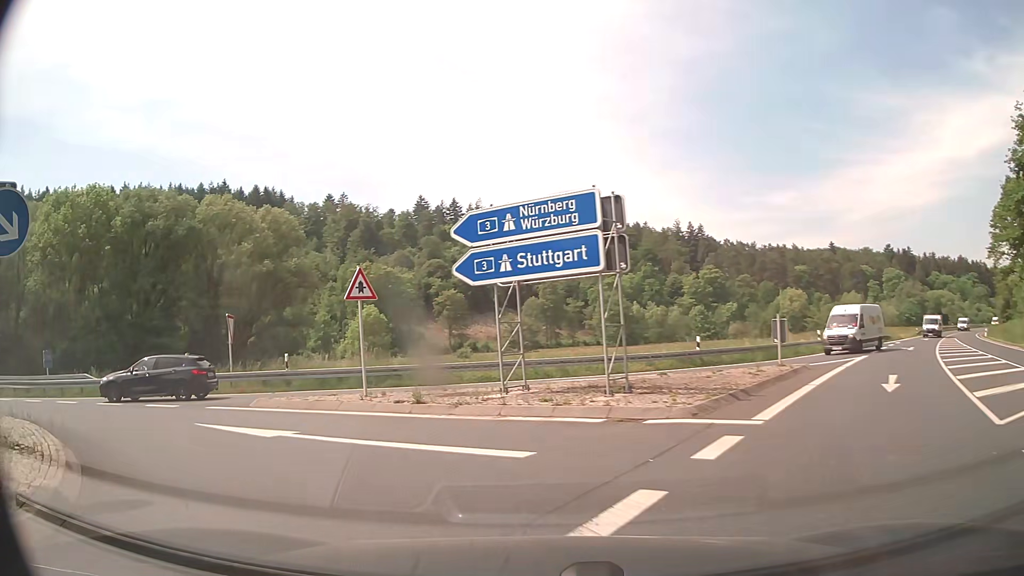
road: secondary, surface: asphalt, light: Day
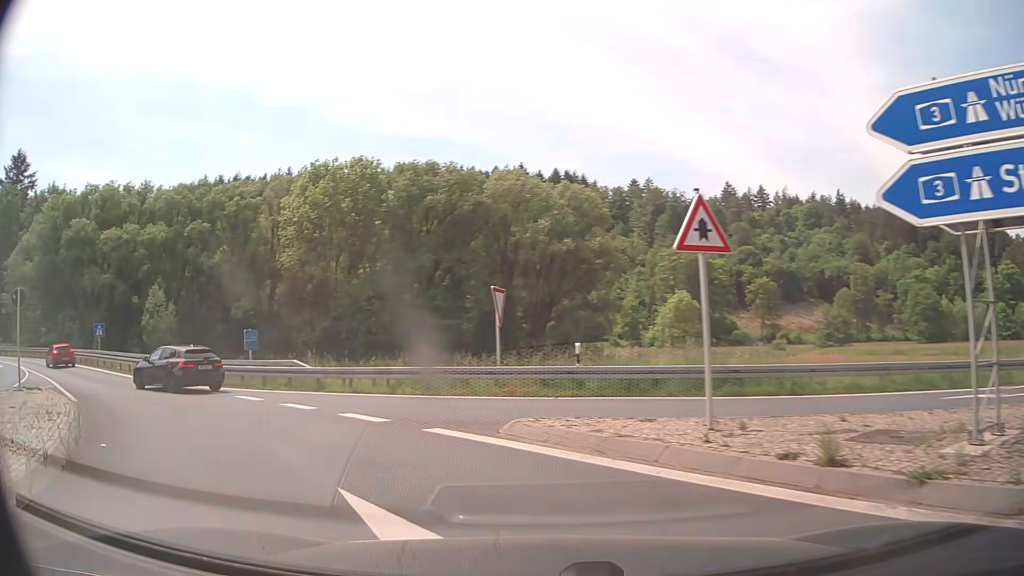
(-1.6, +6.8) m; -27°
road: motorway_link
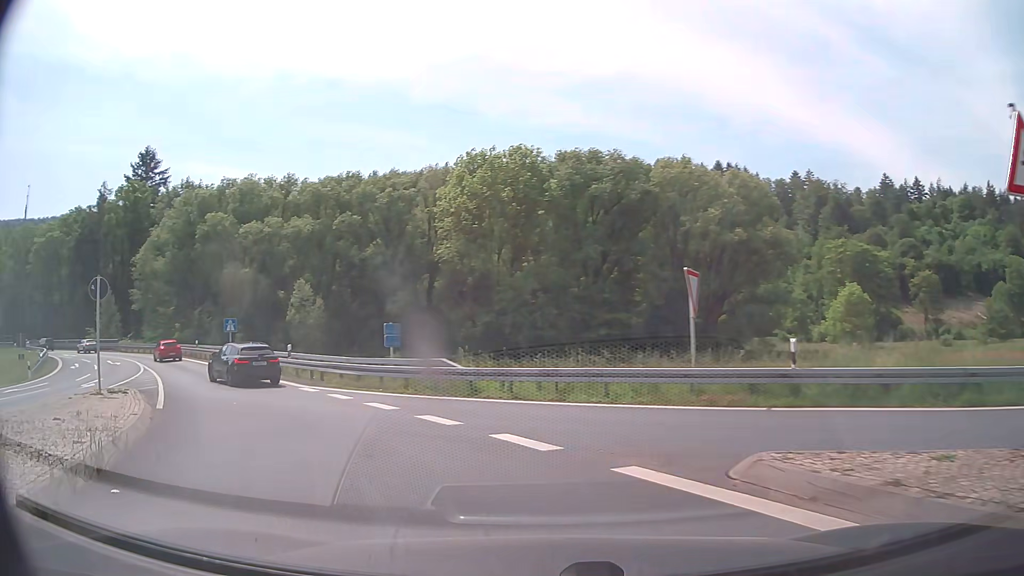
(-0.4, +3.5) m; -12°
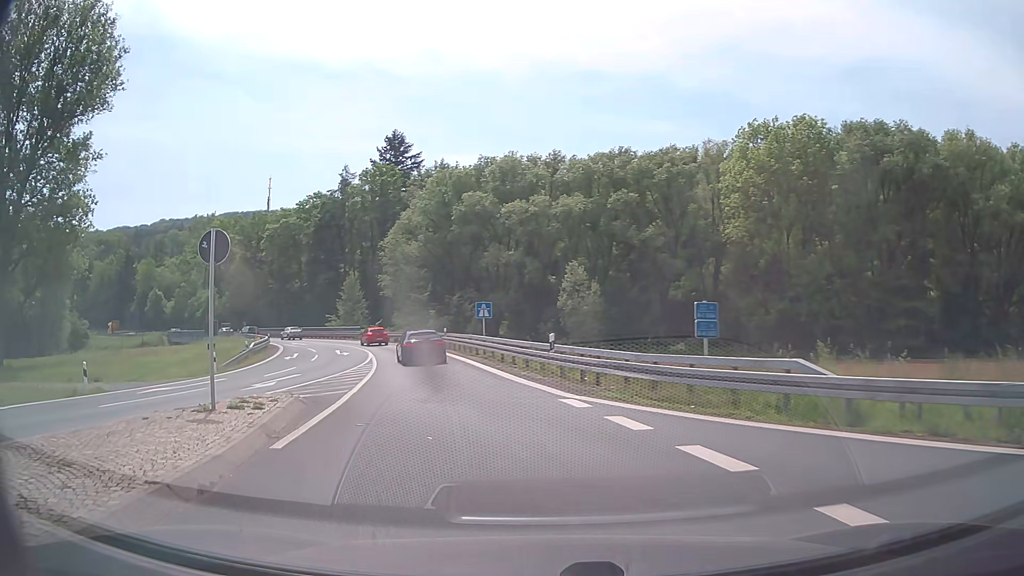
(-1.9, +7.2) m; -25°
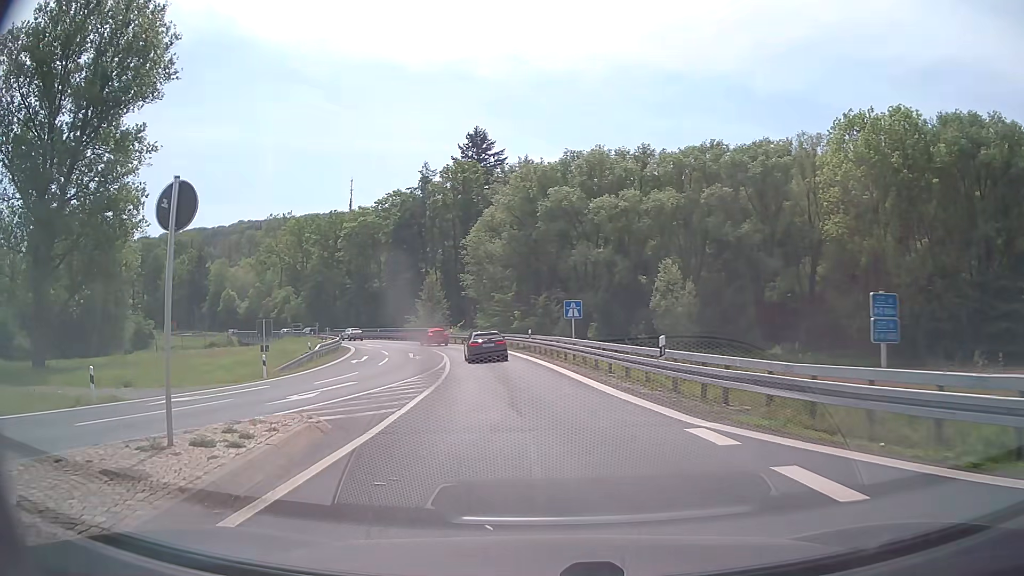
(-0.3, +4.2) m; -8°
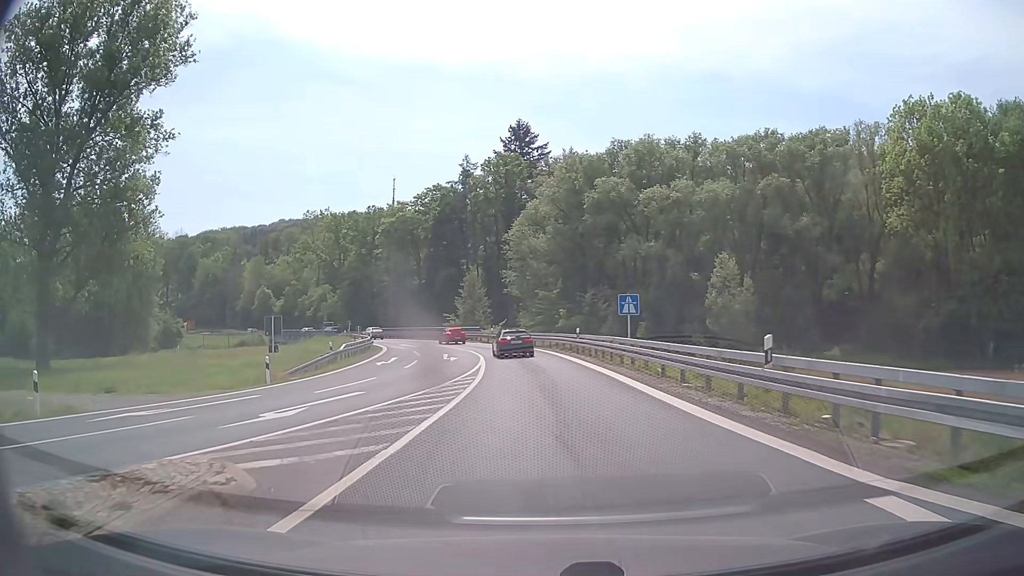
(-0.1, +4.6) m; -3°
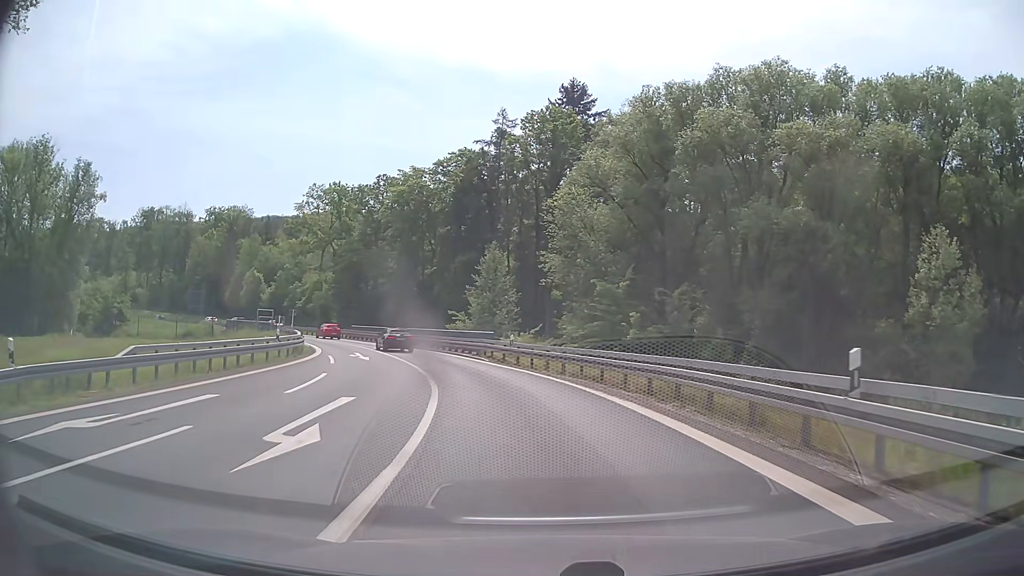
(-1.3, +28.1) m; -3°
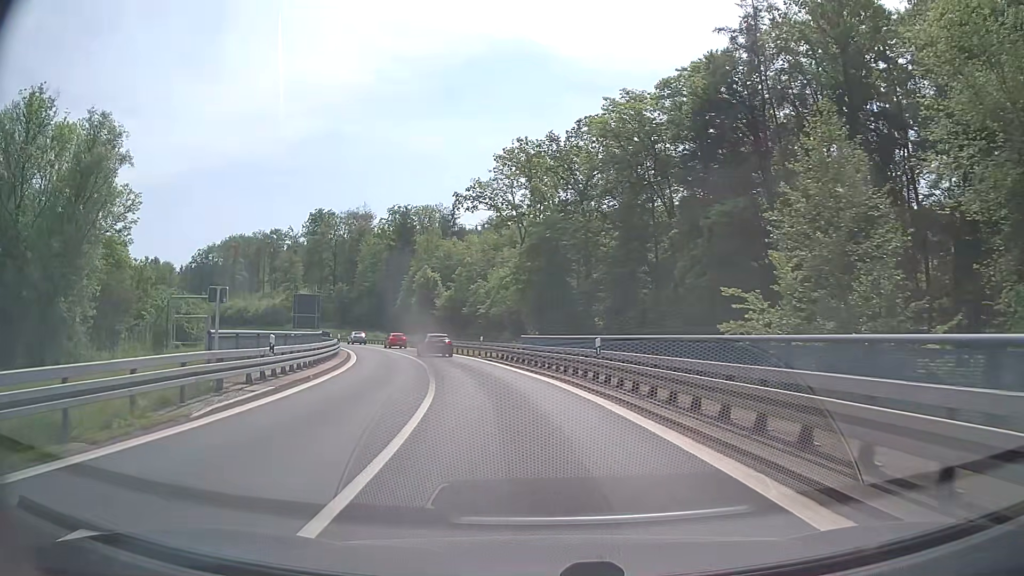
(-5.7, +34.0) m; -20°
(0, +10) (-2, +20) (-3, +30) (-6, +39) (-9, +49) (-12, +59) (-16, +68) (-20, +77) (-24, +86) (-30, +94) m
